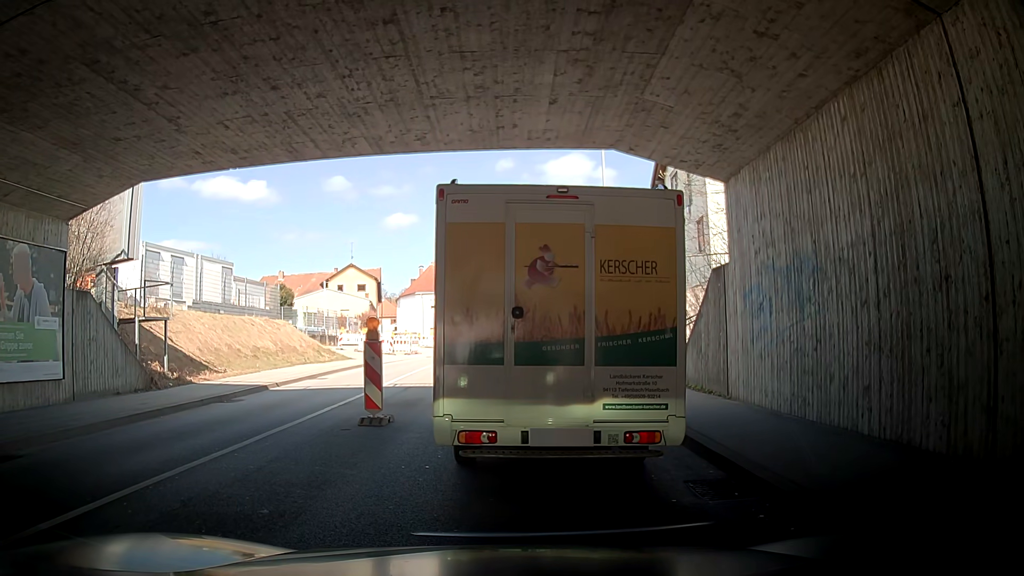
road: tertiary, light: Day
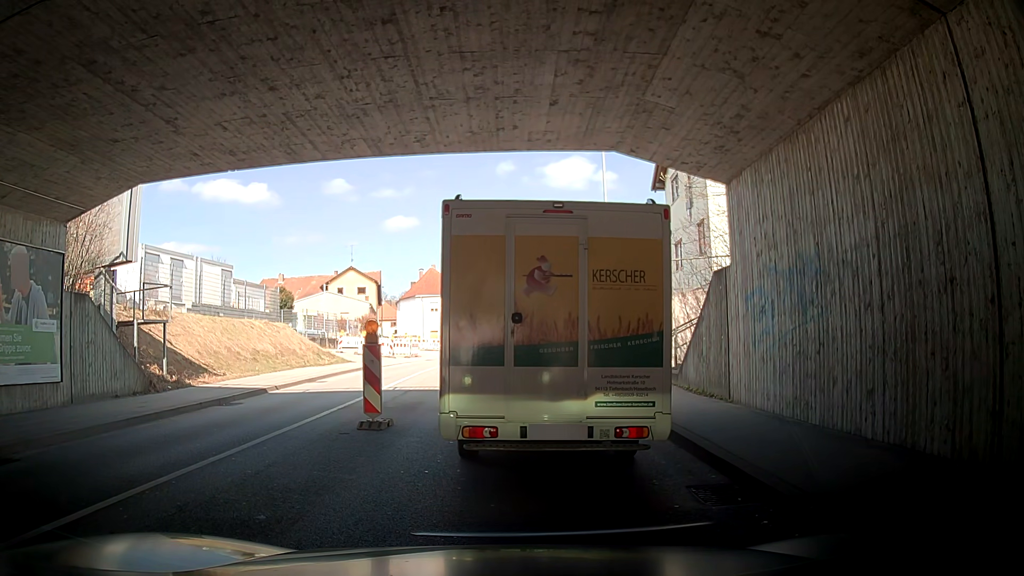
(0.0, +0.1) m; 0°
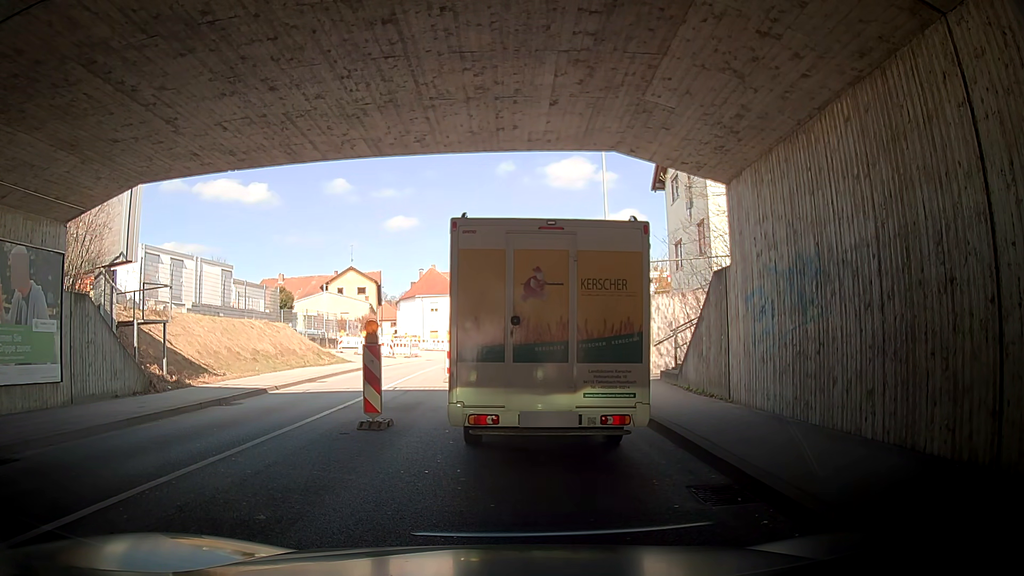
(0.0, 0.0) m; 0°
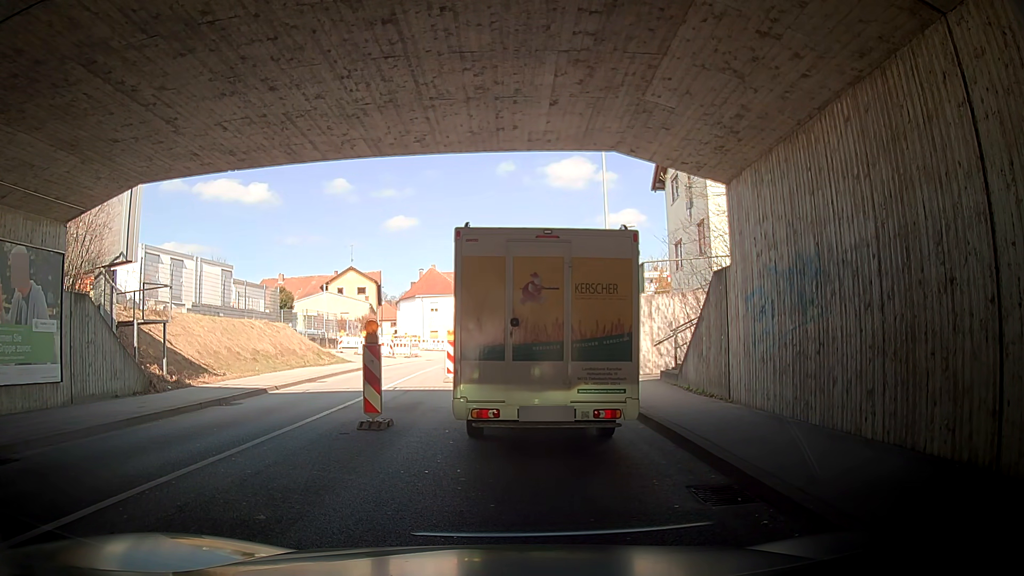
(0.0, 0.0) m; 0°
